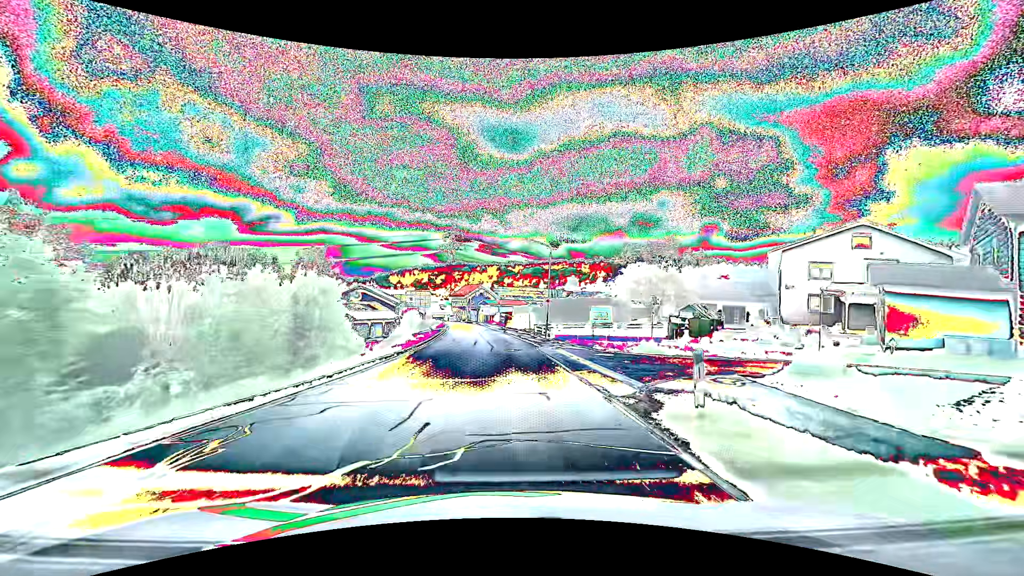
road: secondary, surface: asphalt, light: Day
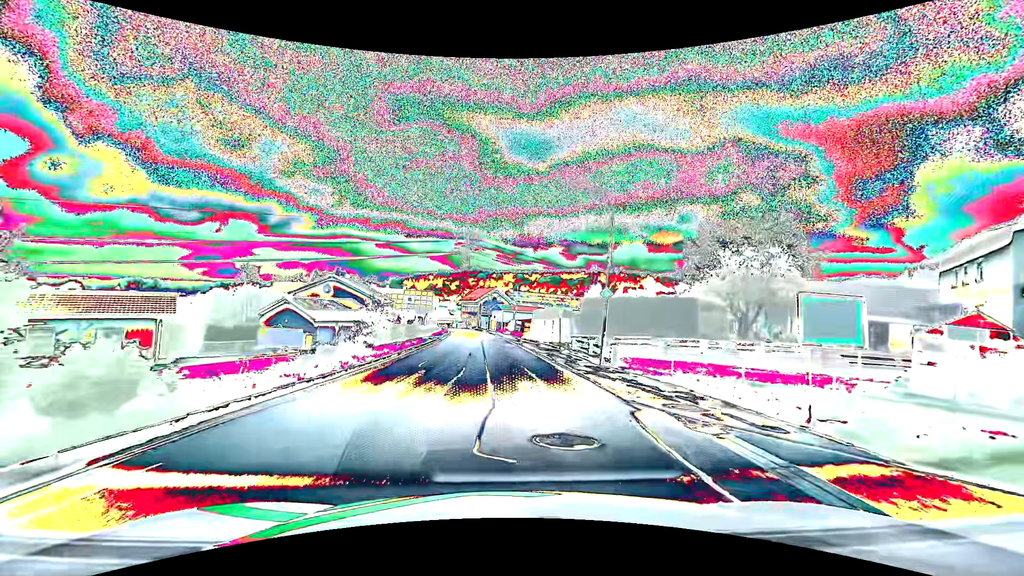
(-0.2, +17.9) m; -2°
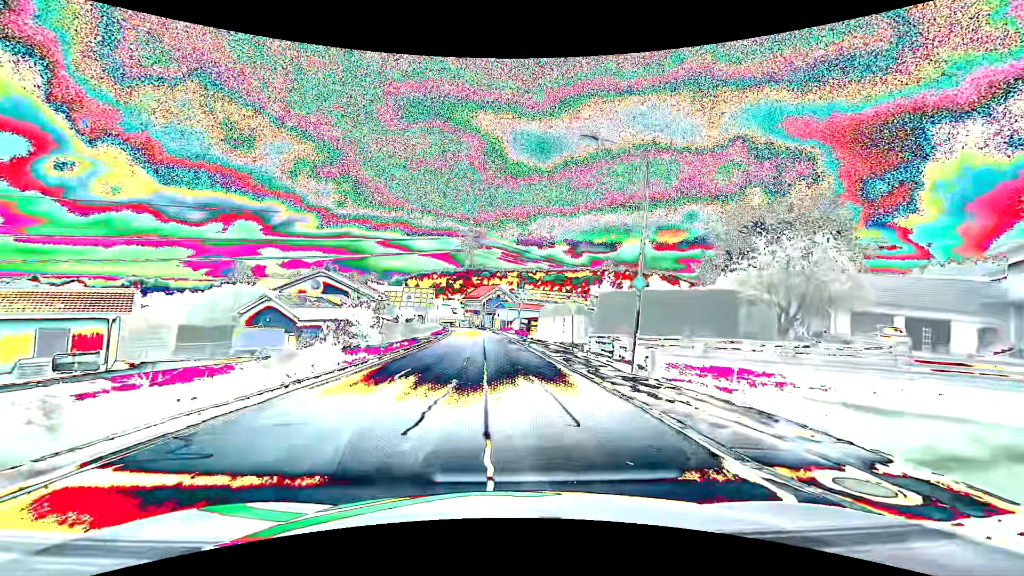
(0.0, +4.5) m; 0°
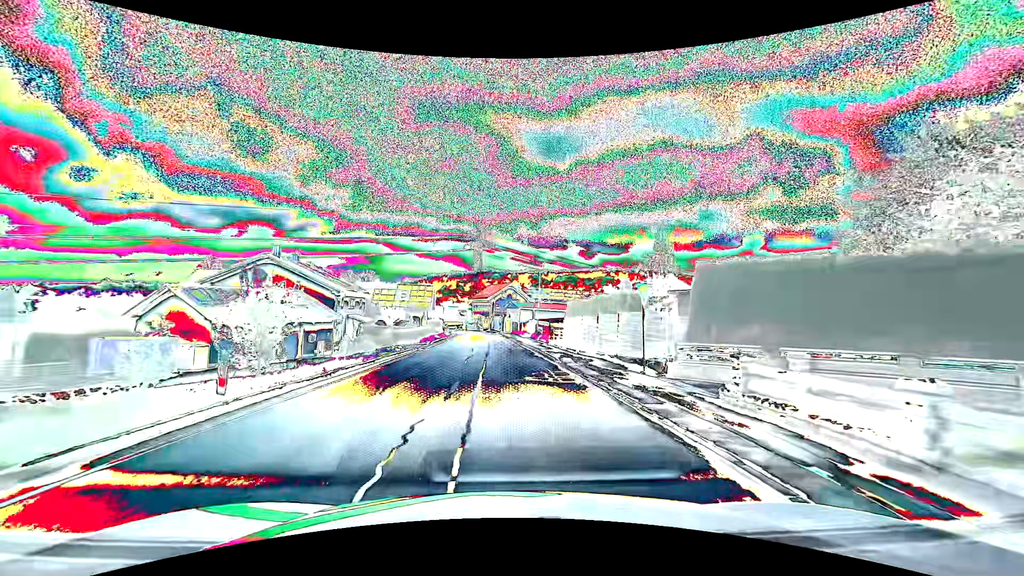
(-0.2, +13.5) m; -1°
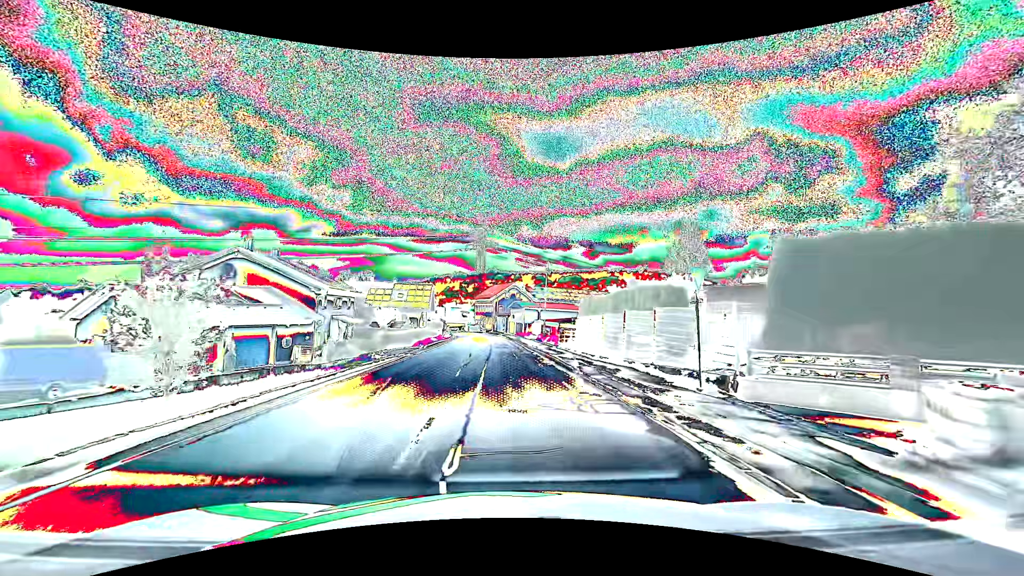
(0.0, +4.5) m; -1°
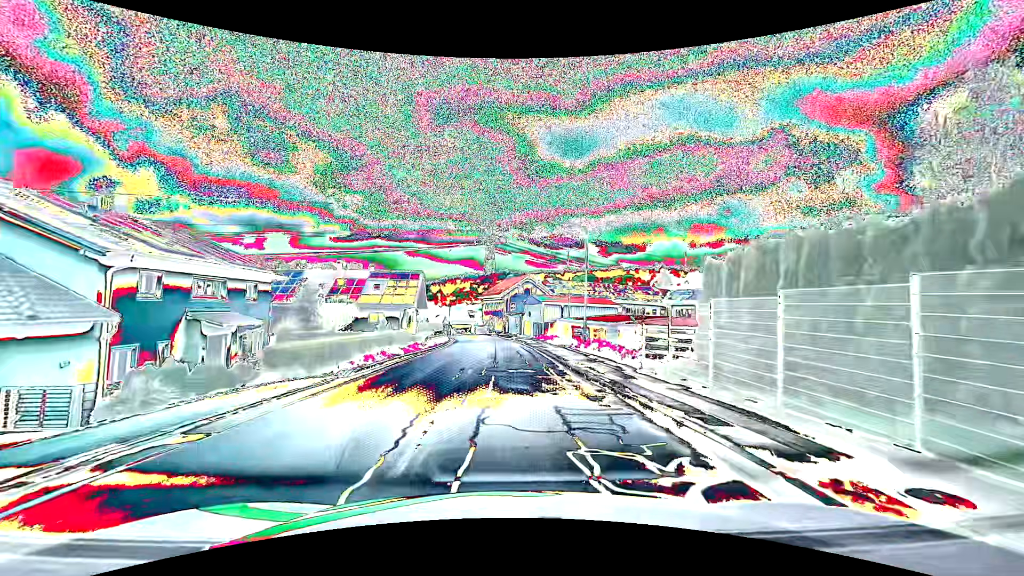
(-0.3, +18.0) m; -2°
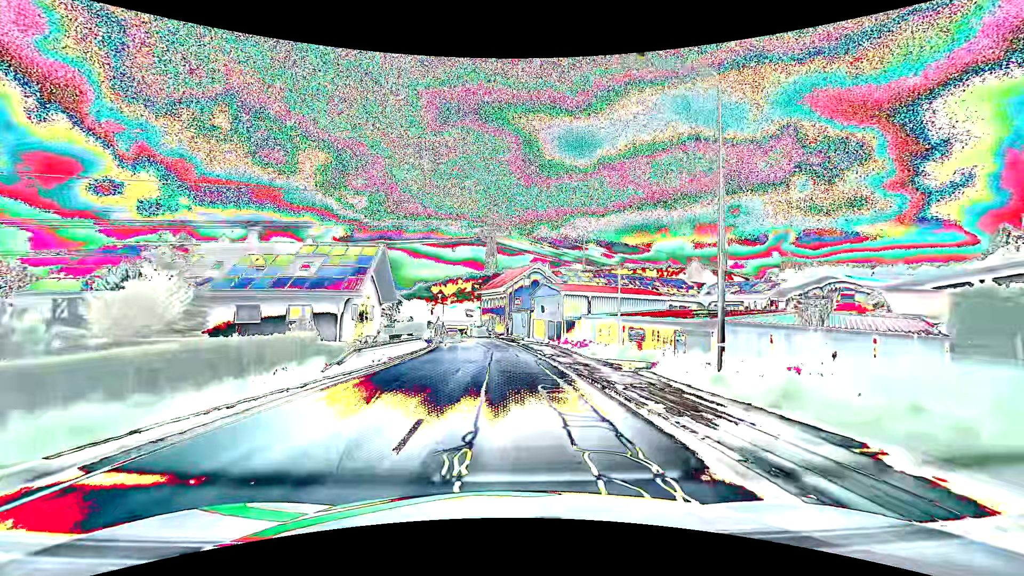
(-0.1, +18.0) m; -1°
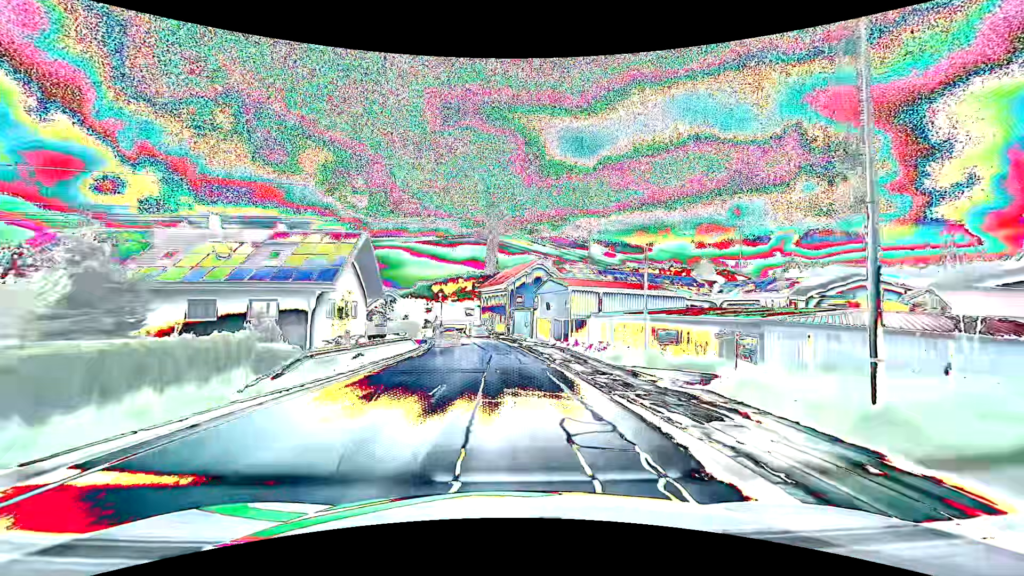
(0.0, +4.5) m; 0°
(0, +10) (0, +20) (-1, +30) (-1, +40) (-3, +50) (-4, +60) (-6, +70) (-9, +79) (-12, +89) (-16, +98) m
